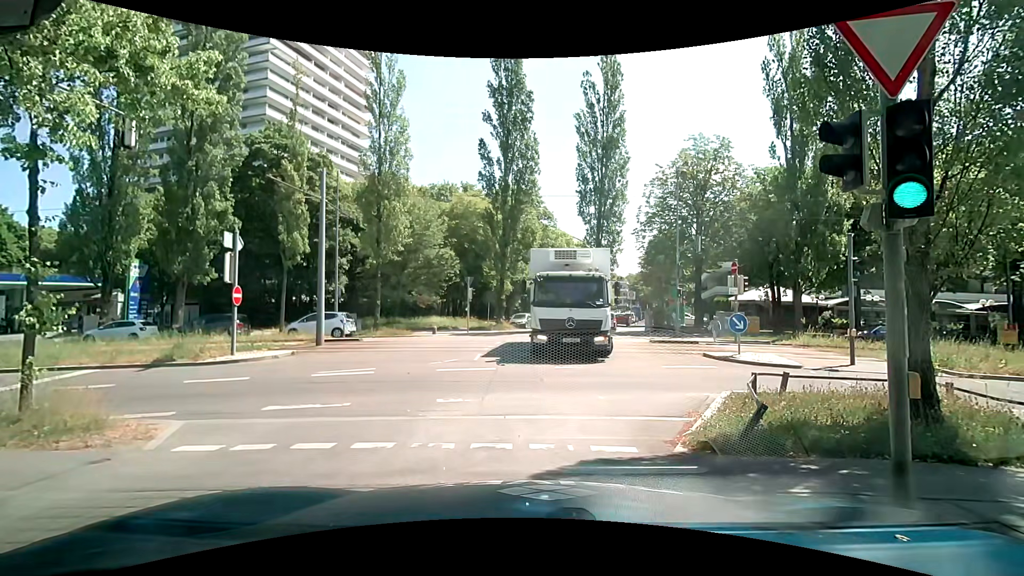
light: Day
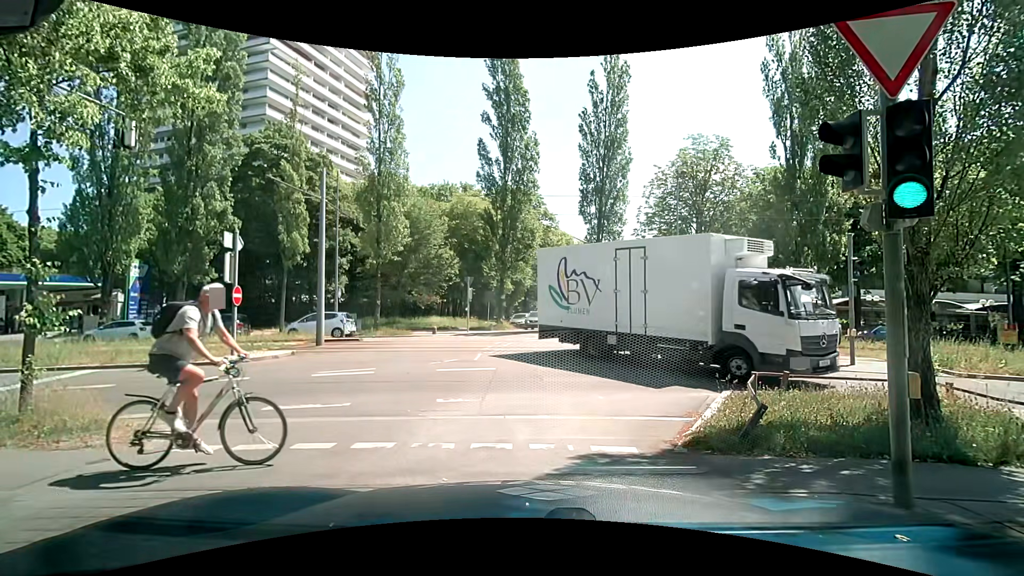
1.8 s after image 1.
(0.0, 0.0) m; 0°
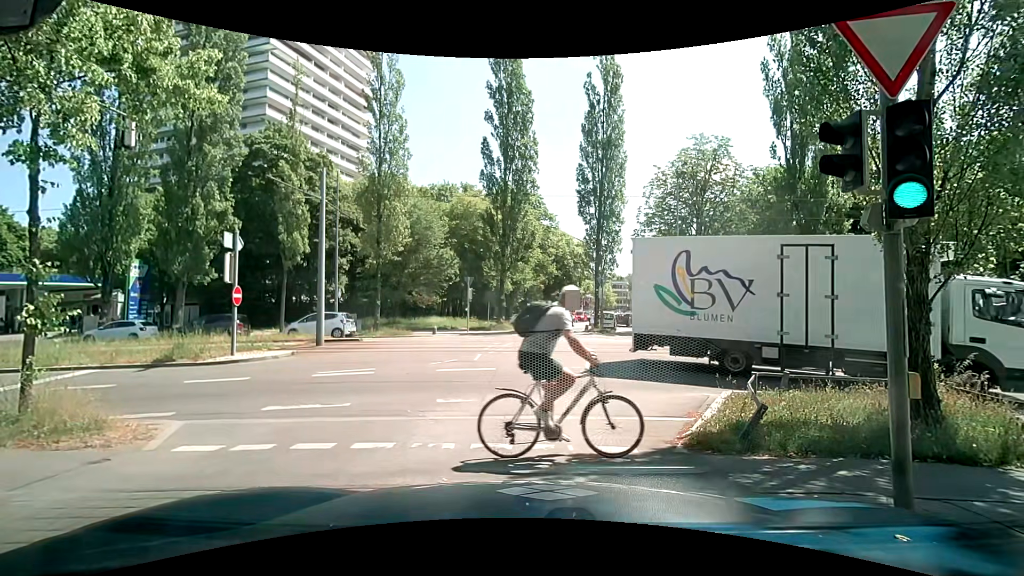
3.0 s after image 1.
(0.0, 0.0) m; 0°
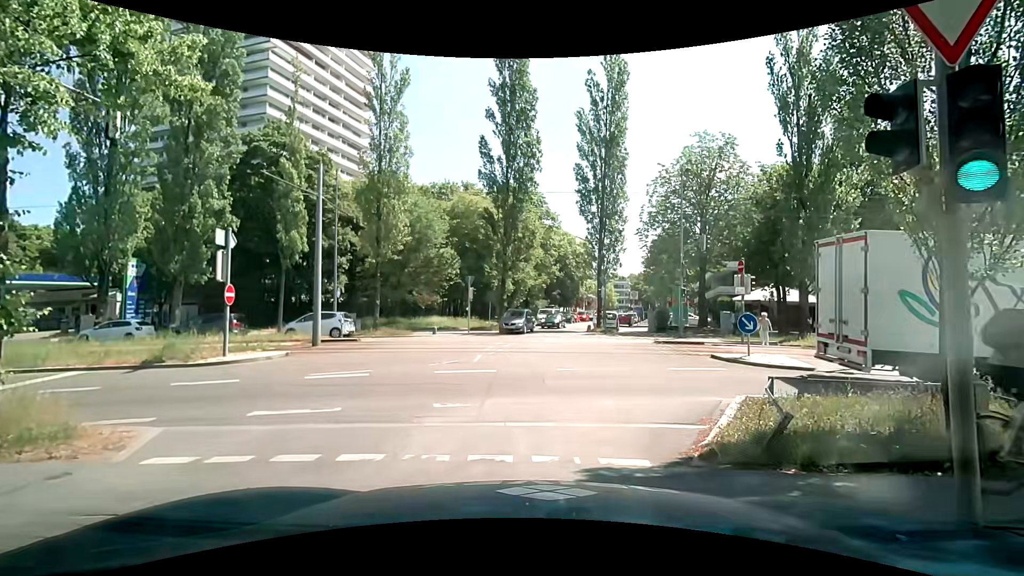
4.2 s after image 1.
(0.0, +0.5) m; 0°
